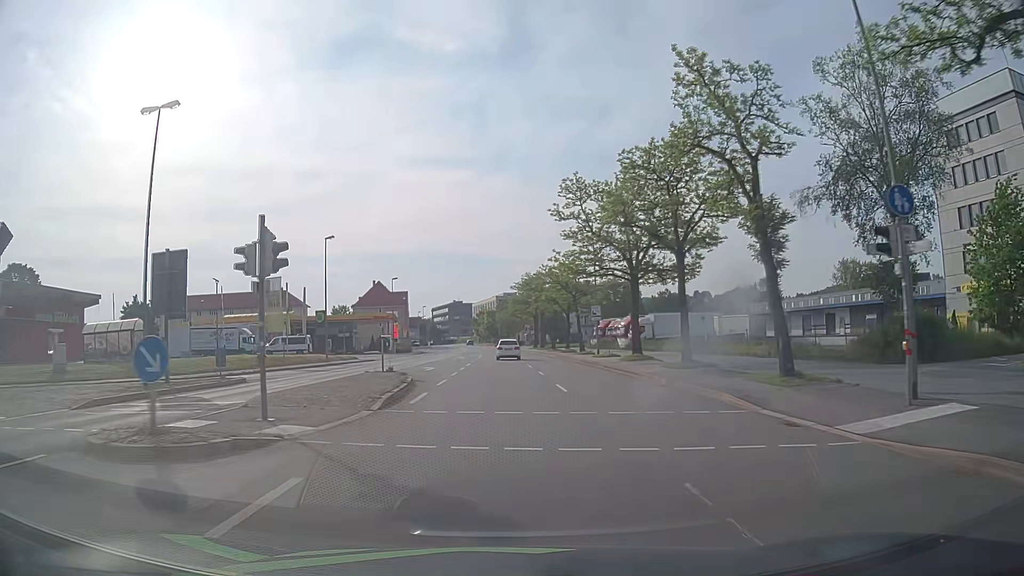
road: primary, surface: asphalt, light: Day
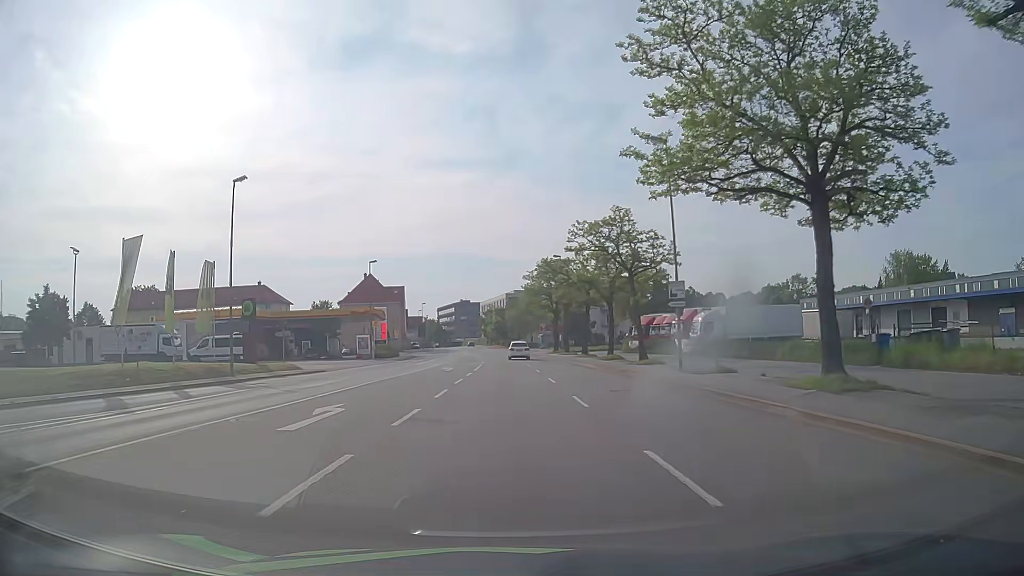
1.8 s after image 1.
(+0.1, +21.7) m; 0°
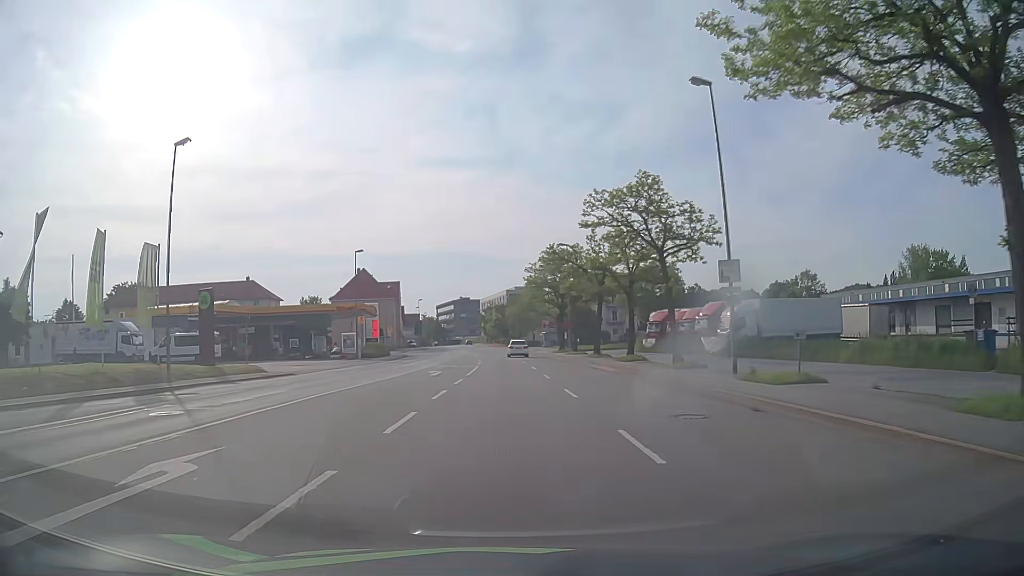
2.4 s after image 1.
(0.0, +7.1) m; 0°
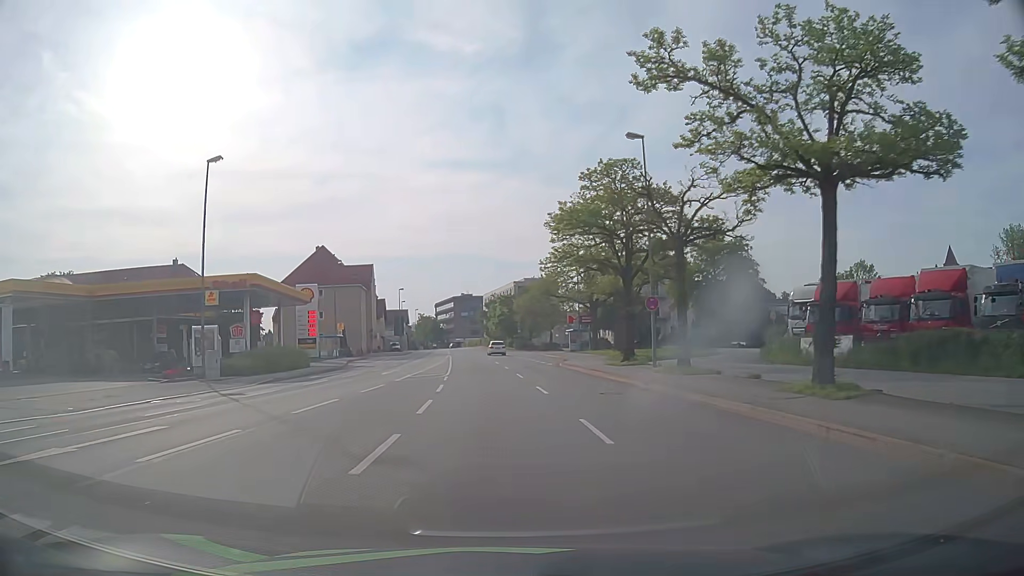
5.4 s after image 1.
(0.0, +34.4) m; -1°
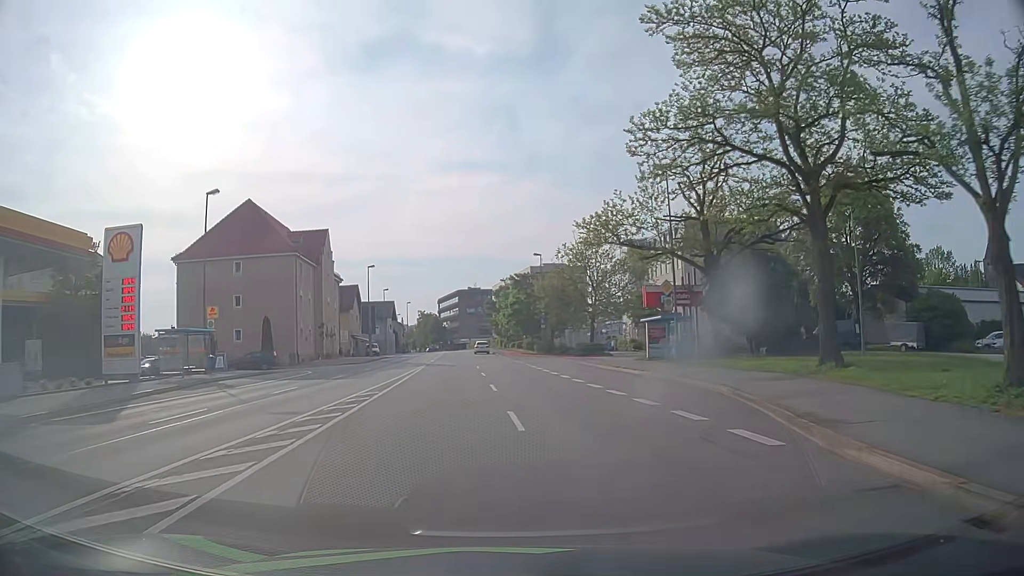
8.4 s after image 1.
(-0.7, +34.5) m; -1°
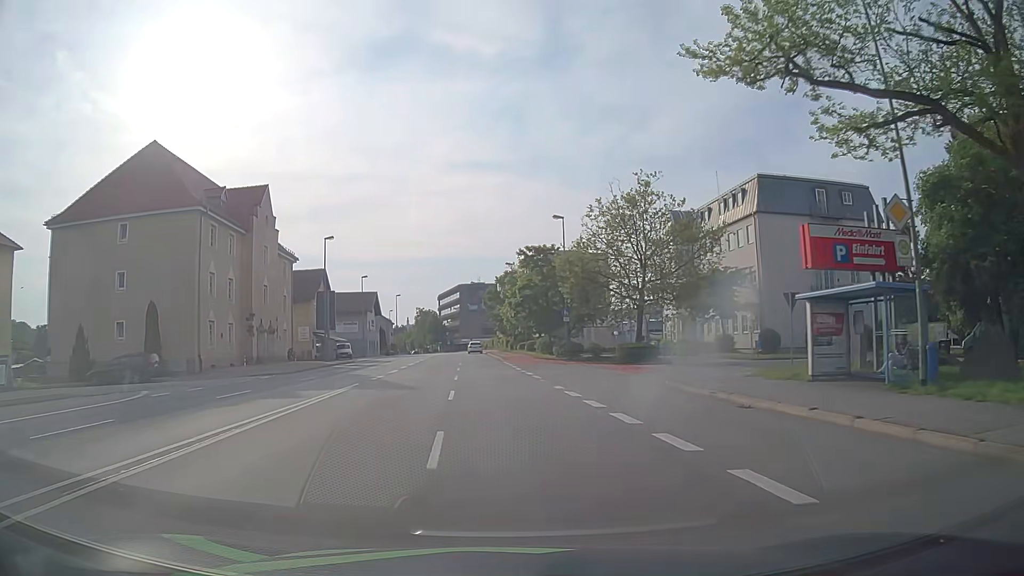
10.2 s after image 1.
(0.0, +21.2) m; 0°
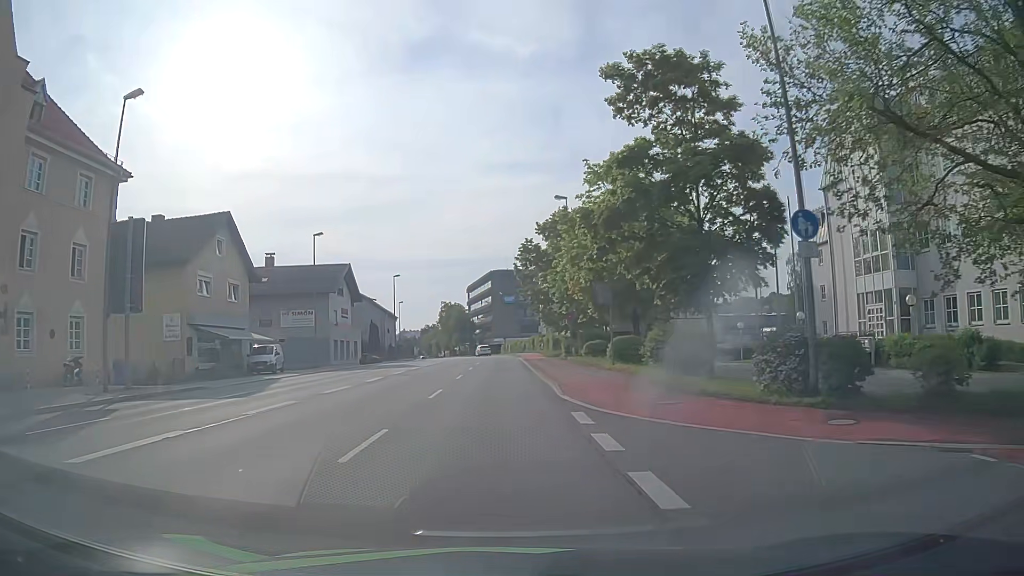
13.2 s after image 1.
(-0.8, +36.0) m; -4°
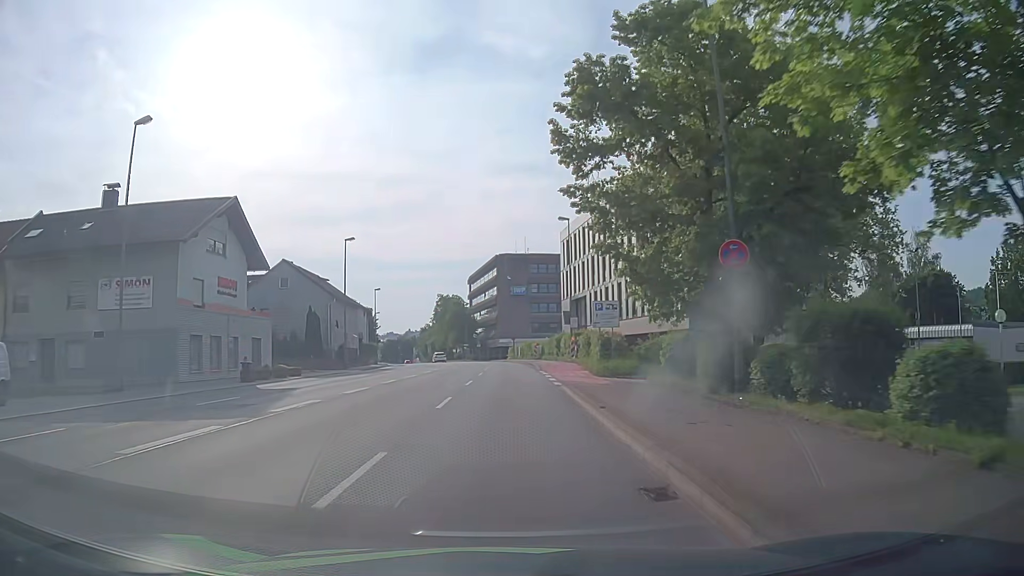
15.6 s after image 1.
(-0.3, +29.3) m; -1°
(0, +10) (0, +20) (0, +30) (0, +40) (0, +50) (-1, +60) (-2, +70) (-3, +80) (-5, +90) (-6, +100) m
